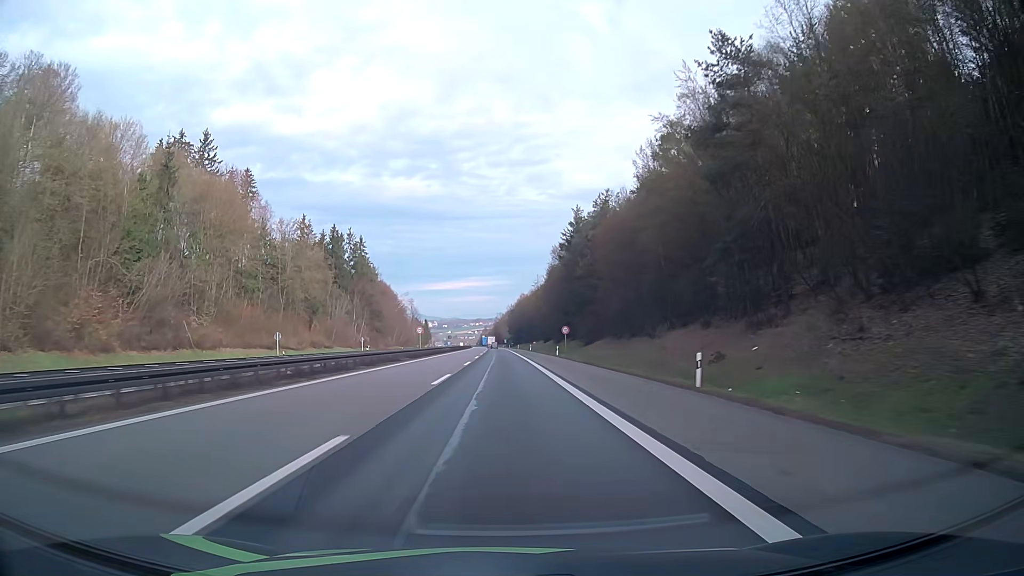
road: motorway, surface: asphalt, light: Day
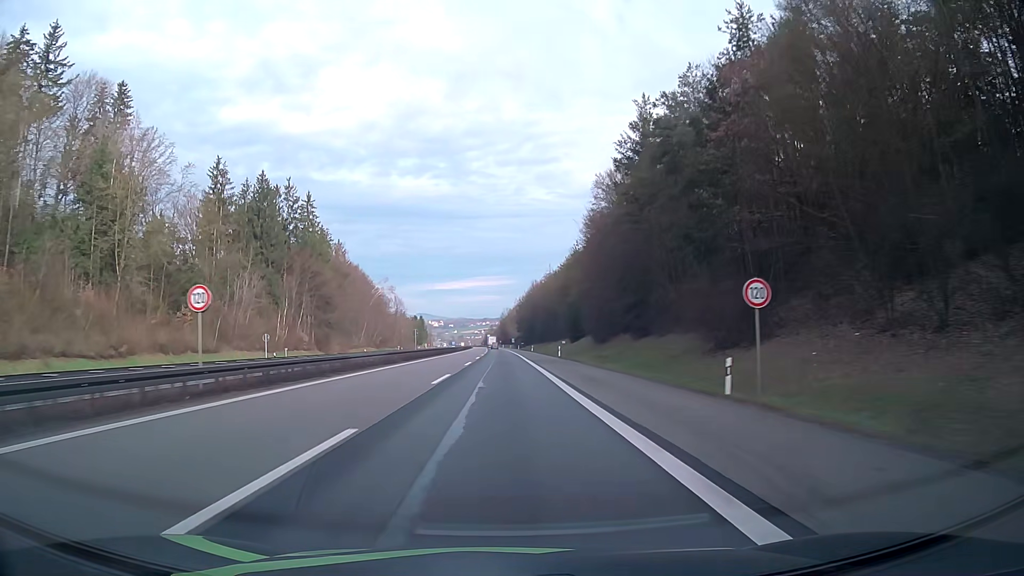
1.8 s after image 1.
(-0.3, +53.1) m; -1°
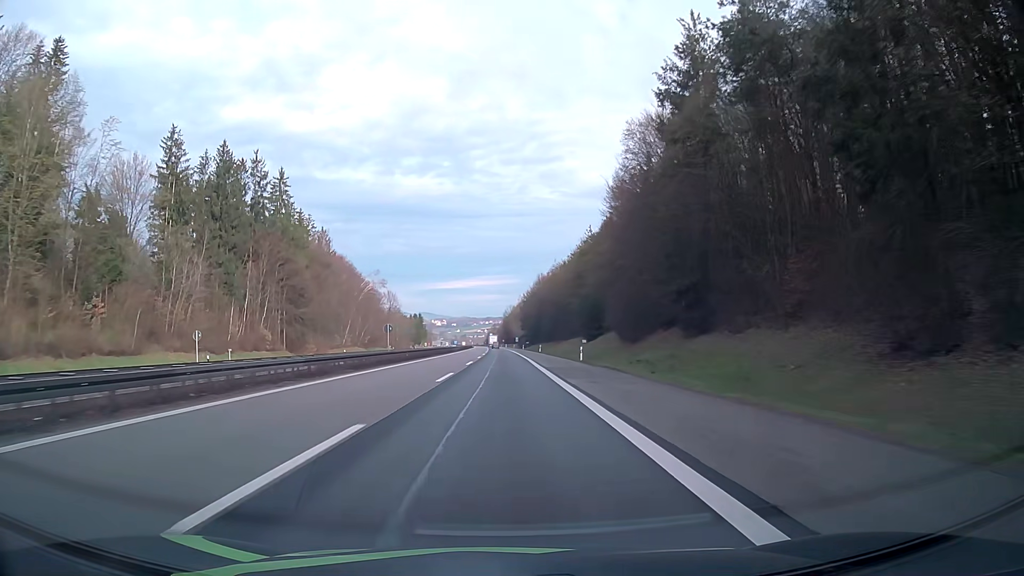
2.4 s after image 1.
(-0.1, +17.5) m; 0°
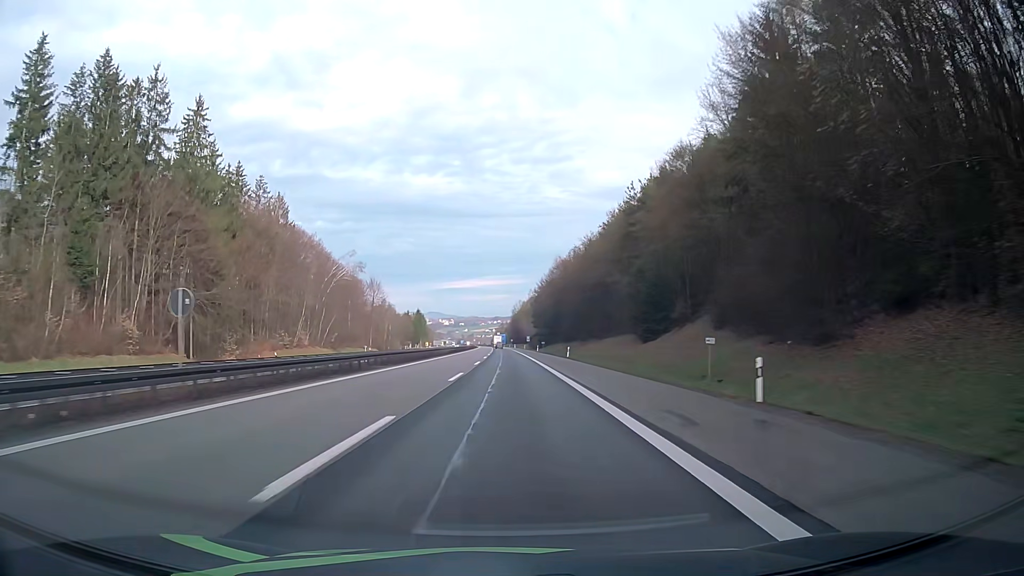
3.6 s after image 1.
(-0.2, +34.7) m; -1°
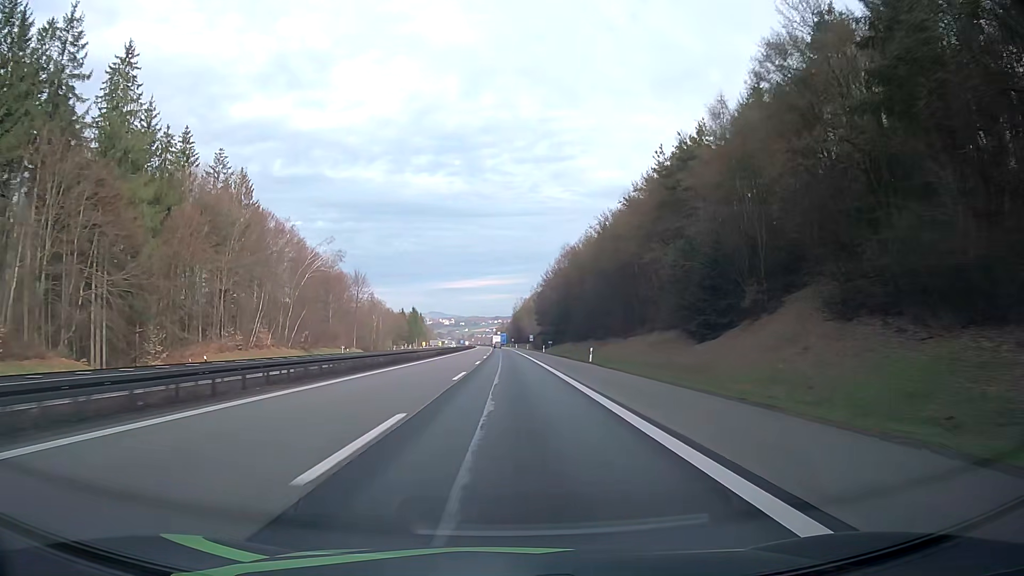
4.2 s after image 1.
(0.0, +17.3) m; 0°
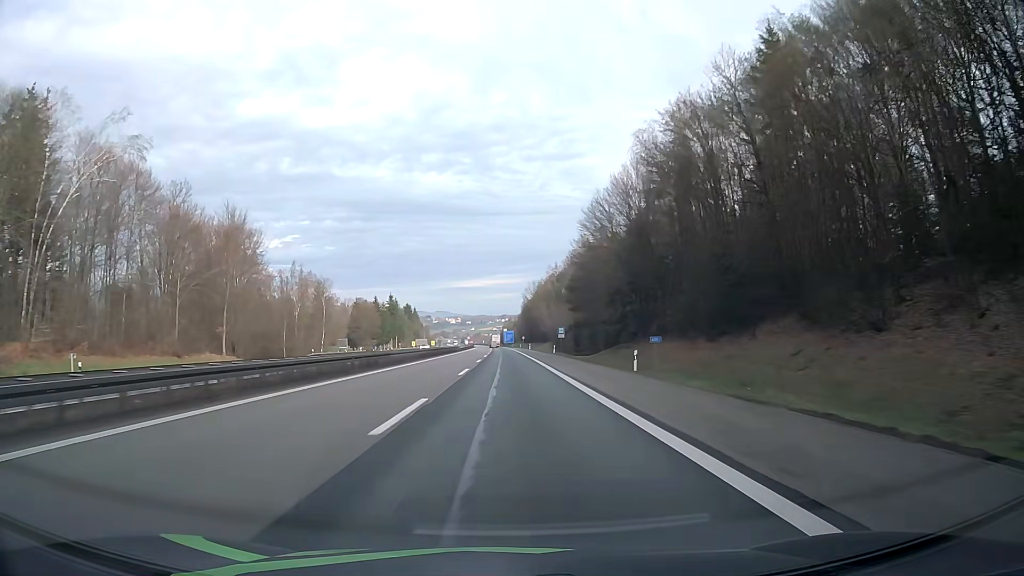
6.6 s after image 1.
(0.0, +68.8) m; 0°
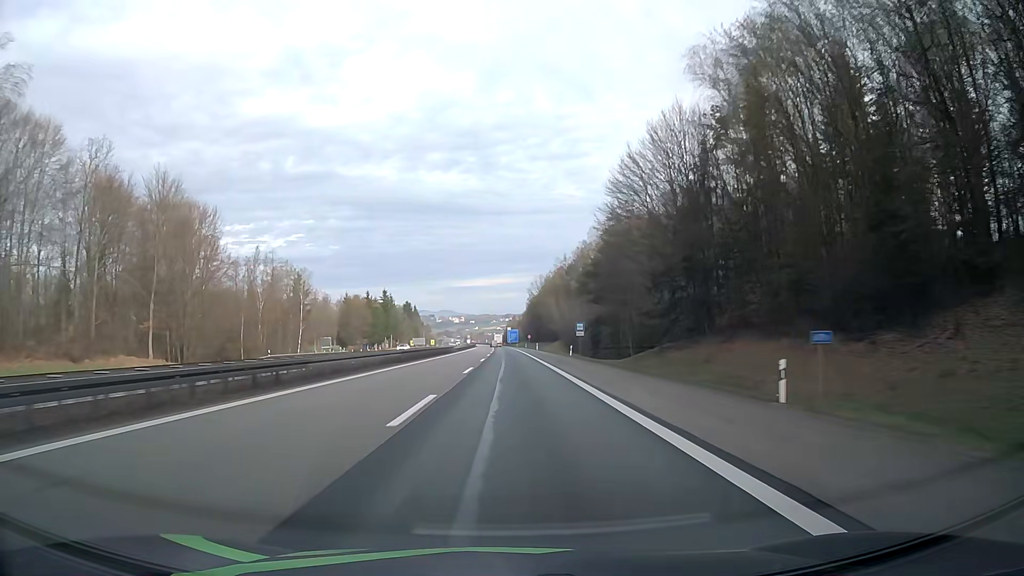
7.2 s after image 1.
(0.0, +17.1) m; 0°
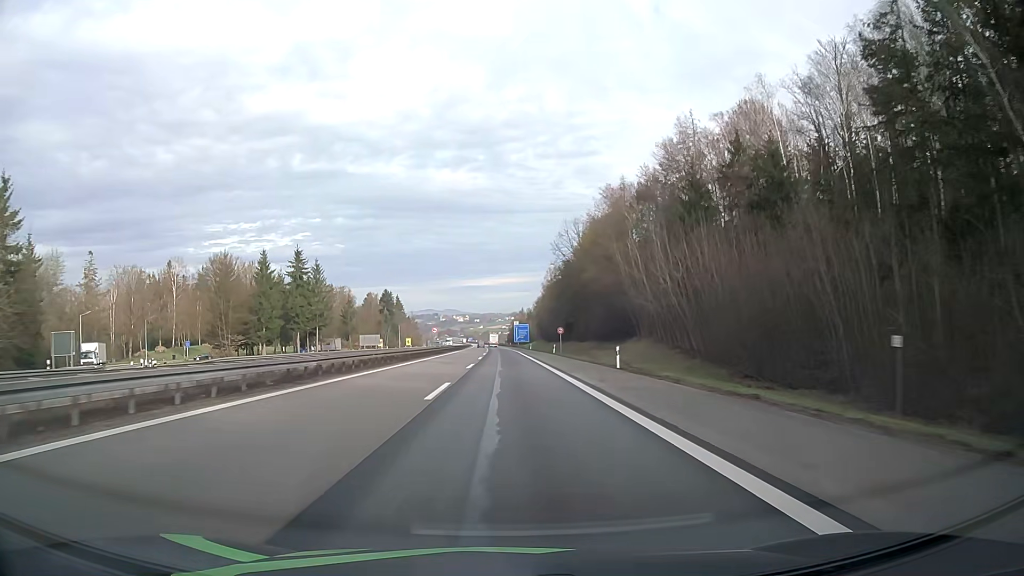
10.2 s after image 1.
(-0.2, +85.2) m; 0°
(0, +10) (0, +20) (0, +30) (0, +40) (0, +50) (0, +60) (0, +70) (0, +80) (-1, +90) (-1, +100) m
